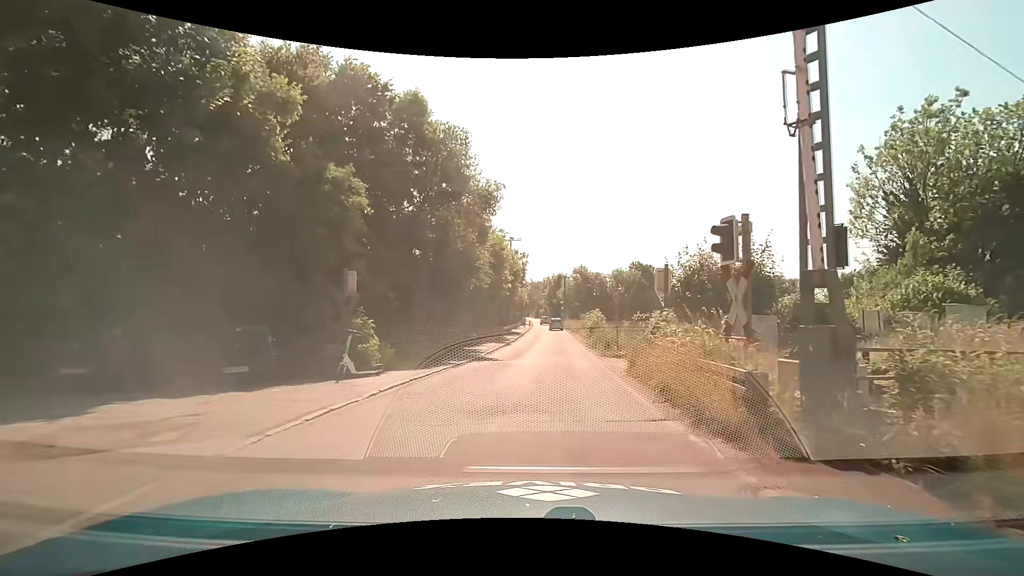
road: unclassified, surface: asphalt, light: Day
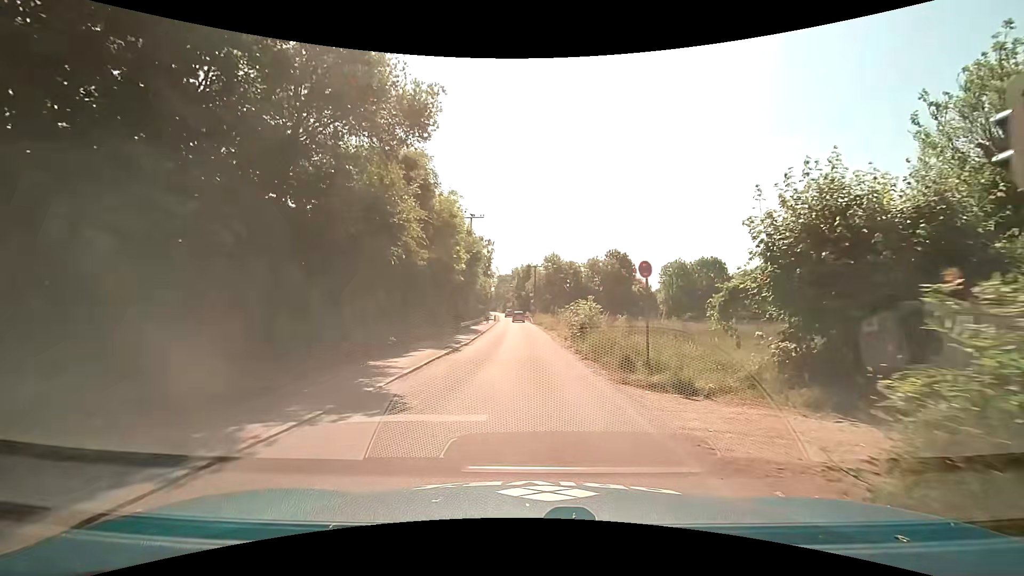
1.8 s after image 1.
(+0.5, +11.1) m; +4°
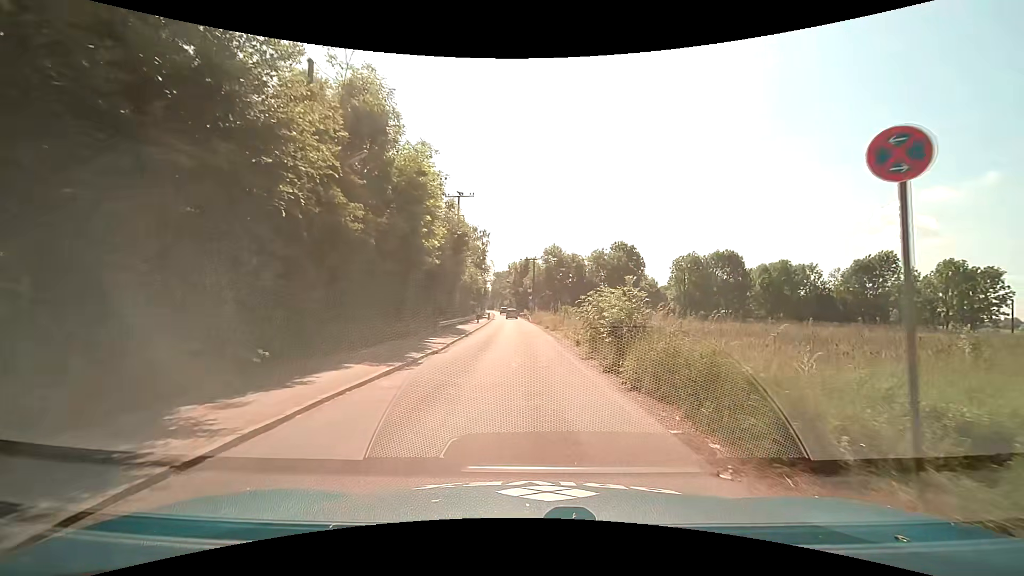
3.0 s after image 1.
(0.0, +8.2) m; 0°
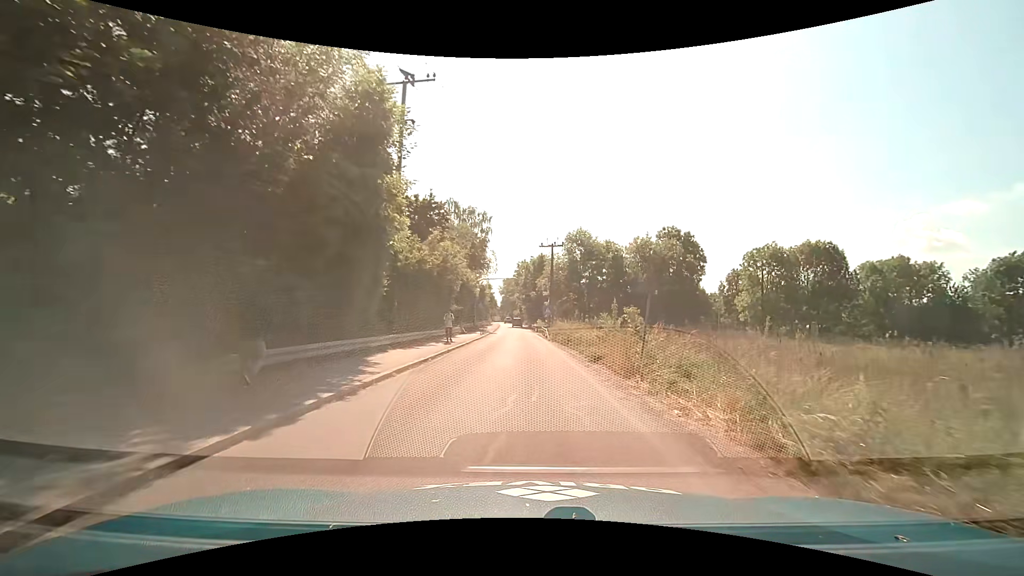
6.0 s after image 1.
(-0.1, +23.1) m; -1°
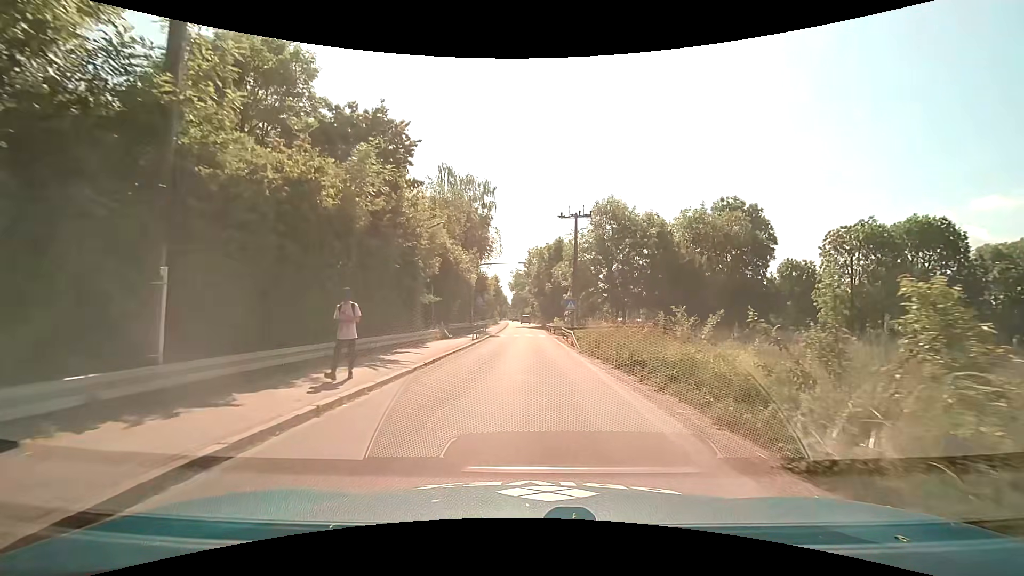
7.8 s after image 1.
(-0.2, +13.5) m; -1°
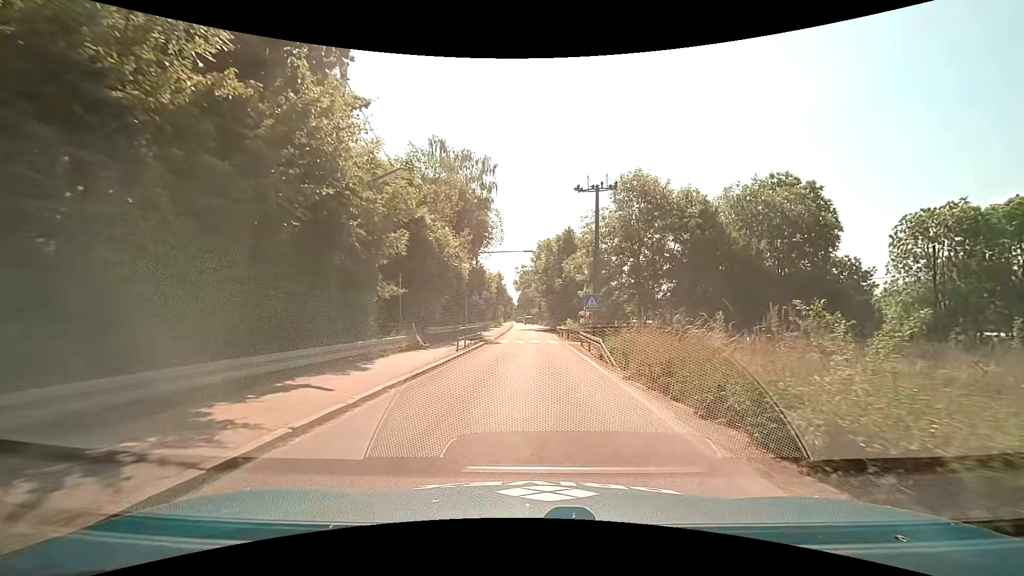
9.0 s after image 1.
(-0.1, +8.0) m; 0°
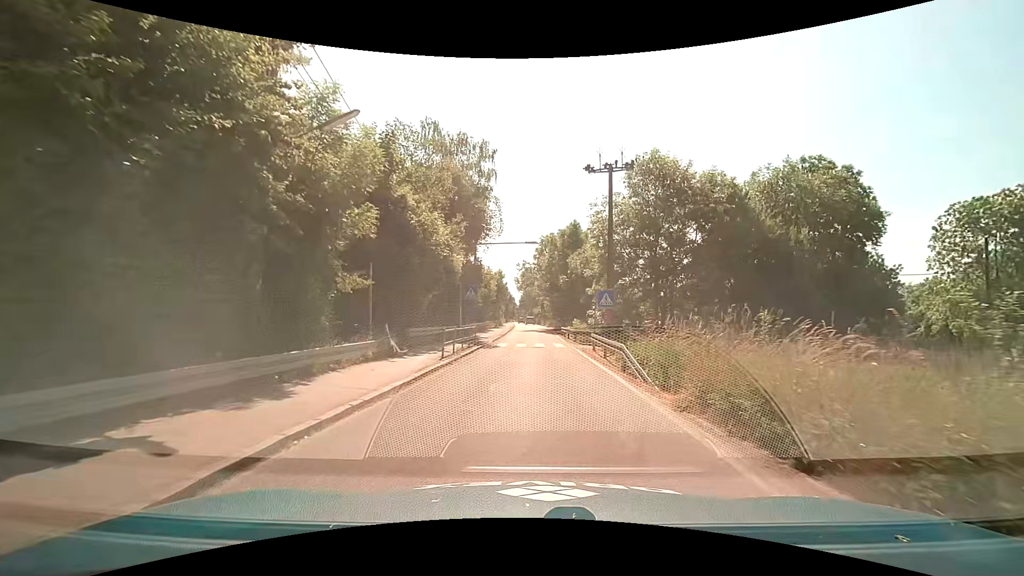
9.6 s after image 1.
(-0.1, +3.9) m; -1°
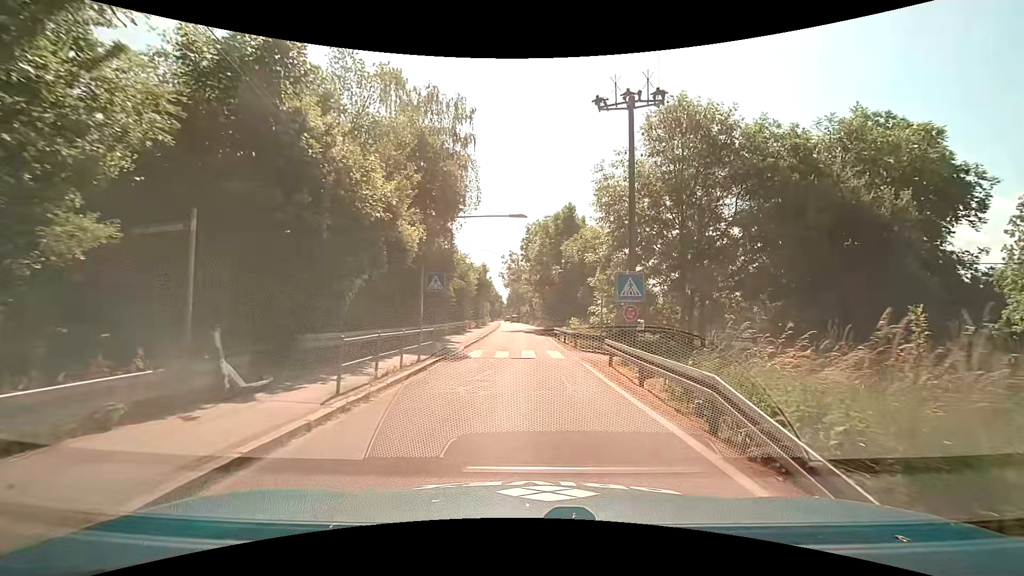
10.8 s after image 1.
(+0.1, +7.6) m; +1°
(0, +10) (0, +20) (0, +30) (0, +40) (0, +50) (-1, +60) (-1, +70) (-1, +80) (-2, +90) (-2, +100) m
